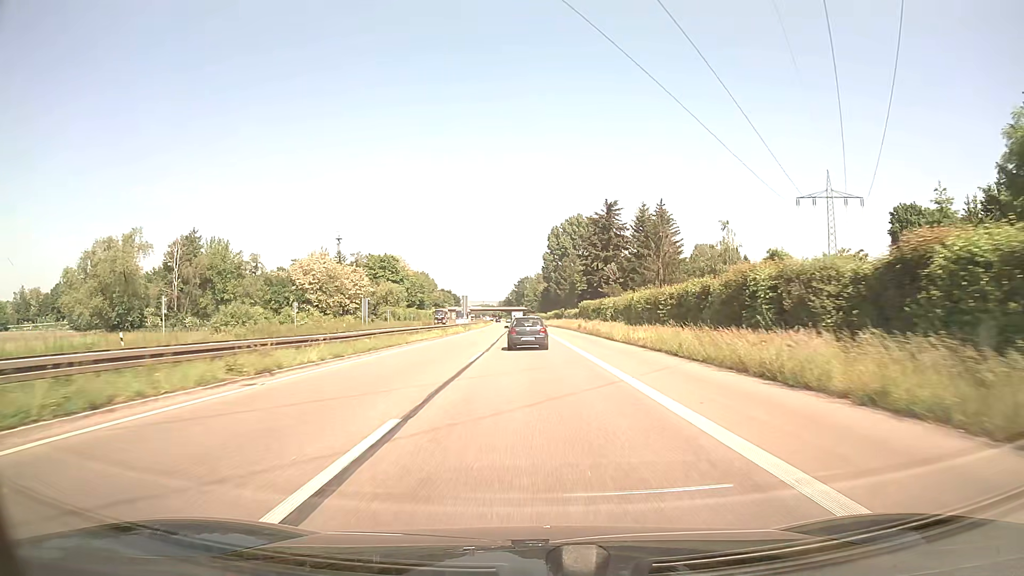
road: trunk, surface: asphalt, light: Day
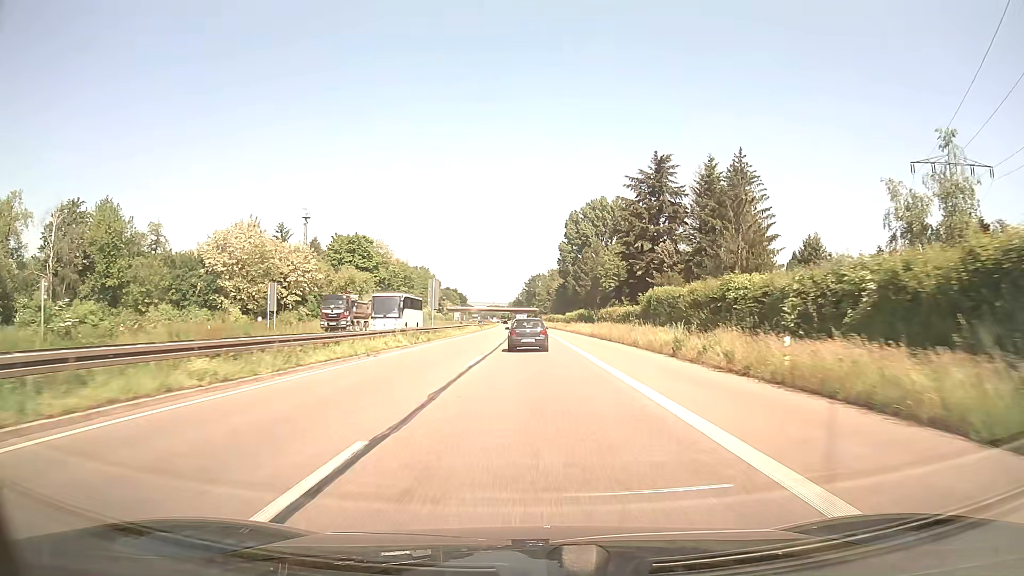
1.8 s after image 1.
(-0.4, +38.5) m; -1°
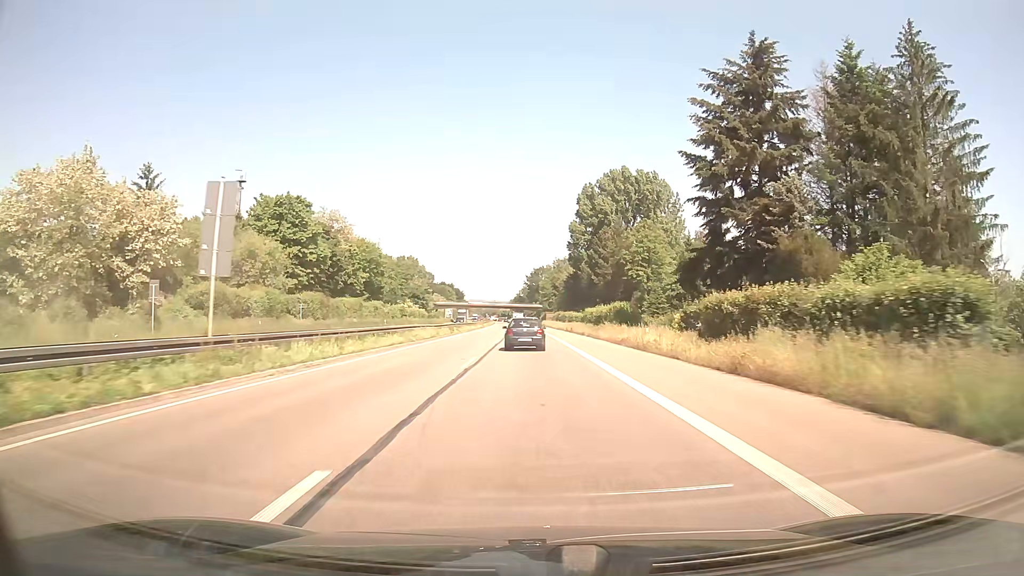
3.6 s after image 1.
(-0.1, +38.5) m; 0°
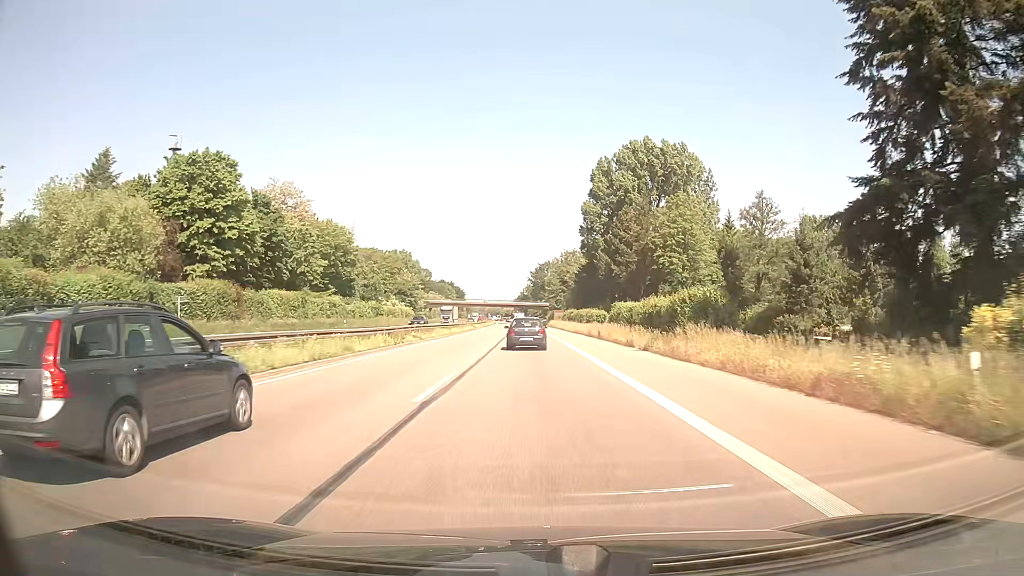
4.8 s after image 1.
(-0.1, +25.6) m; 0°
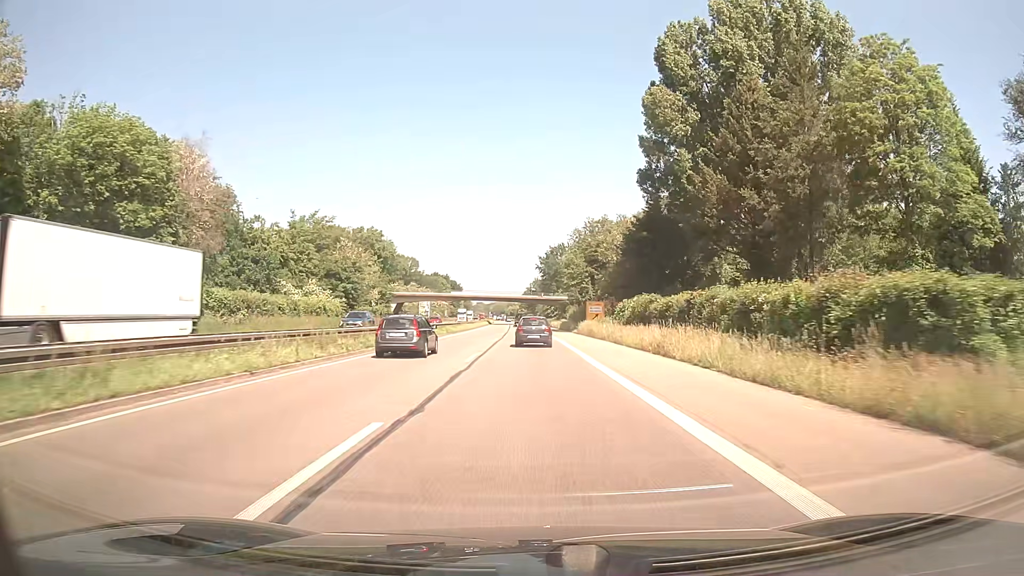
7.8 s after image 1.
(-0.4, +63.2) m; -1°
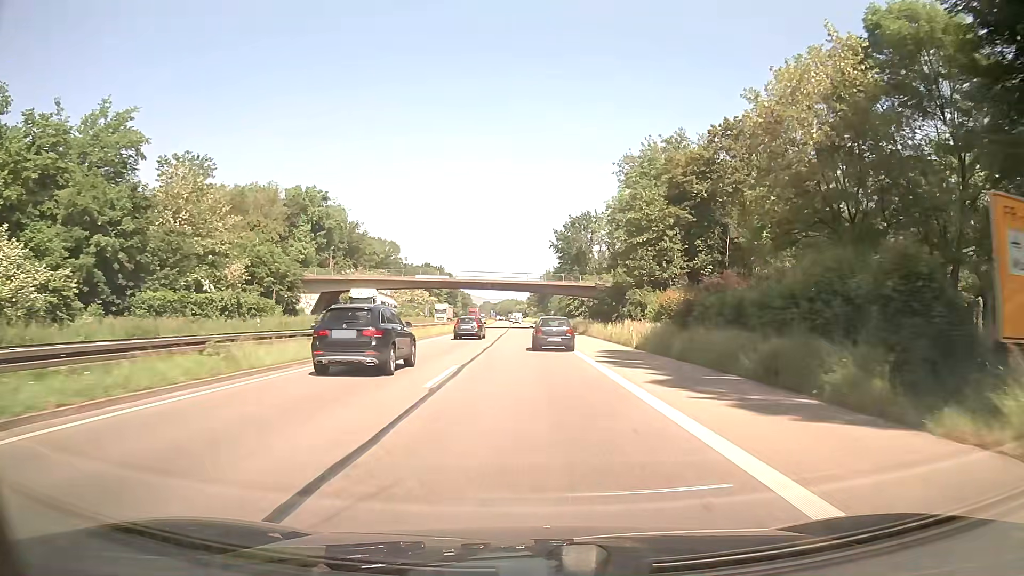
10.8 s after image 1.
(-0.5, +62.9) m; -1°
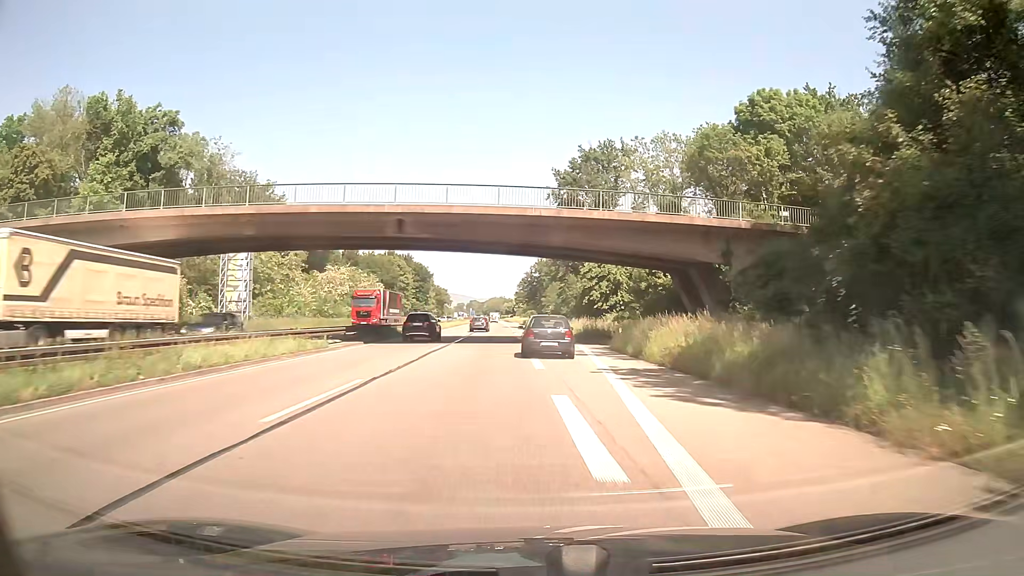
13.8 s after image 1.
(+1.0, +59.3) m; +2°
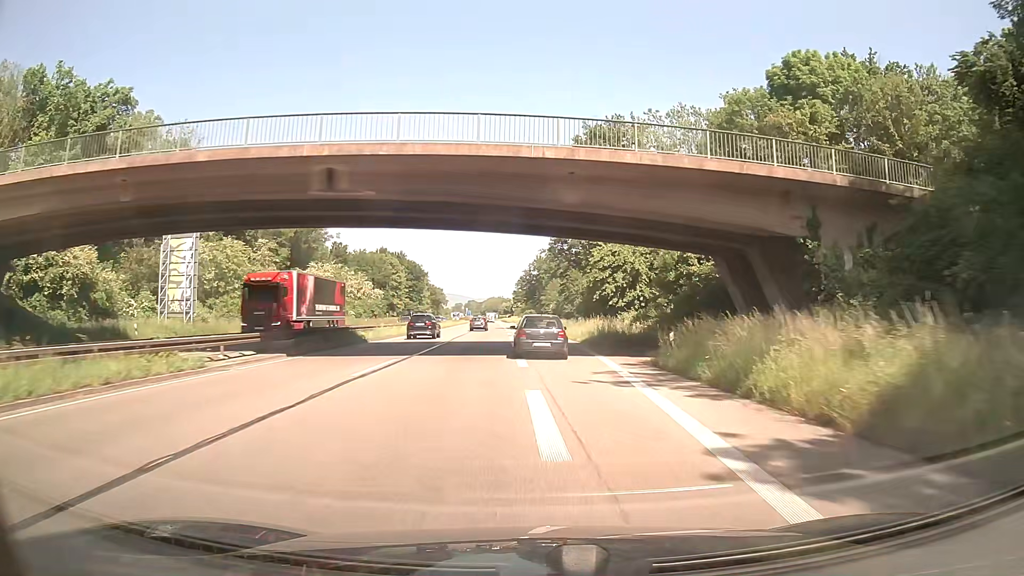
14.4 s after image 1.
(0.0, +11.3) m; 0°
(0, +10) (0, +20) (0, +30) (0, +40) (0, +50) (0, +60) (-1, +70) (-1, +80) (-2, +90) (-2, +100) m
